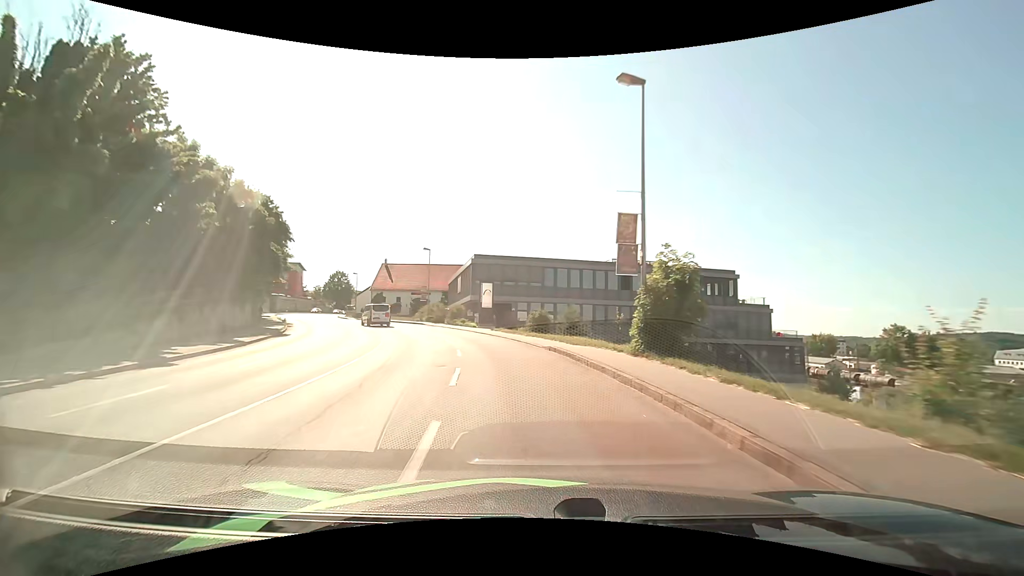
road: tertiary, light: Day
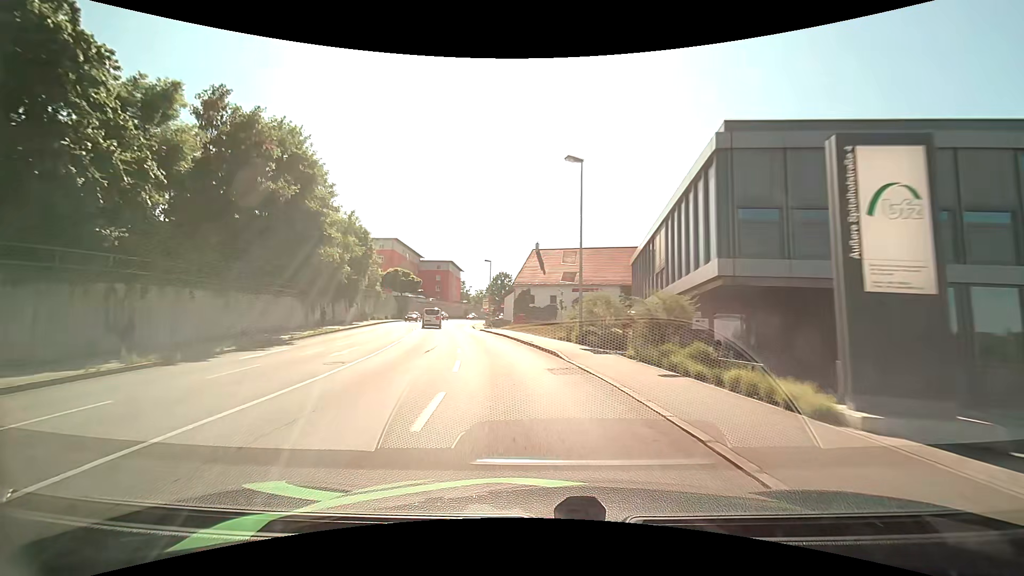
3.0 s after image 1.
(-5.9, +33.4) m; -21°
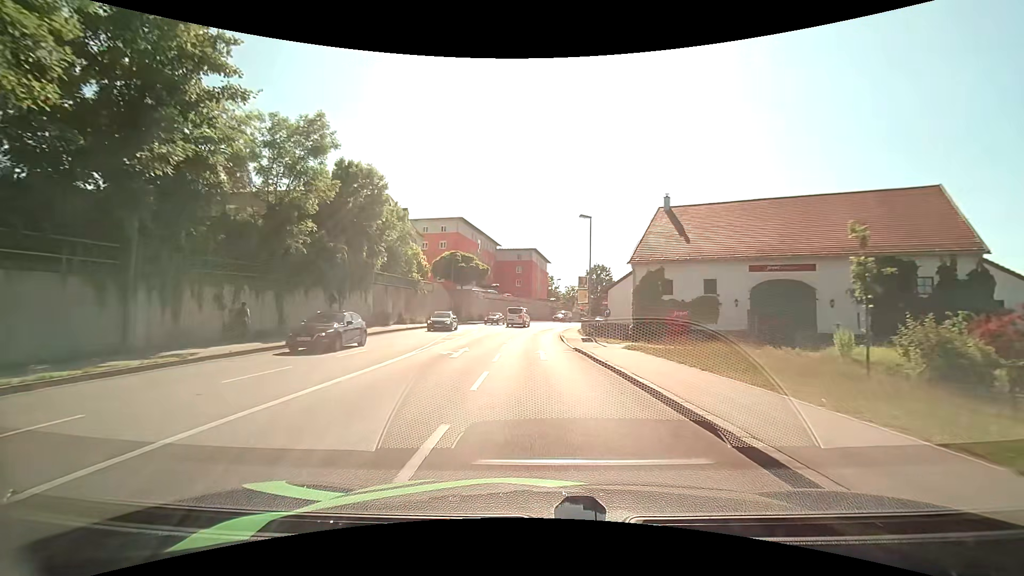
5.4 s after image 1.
(-2.9, +26.6) m; -11°
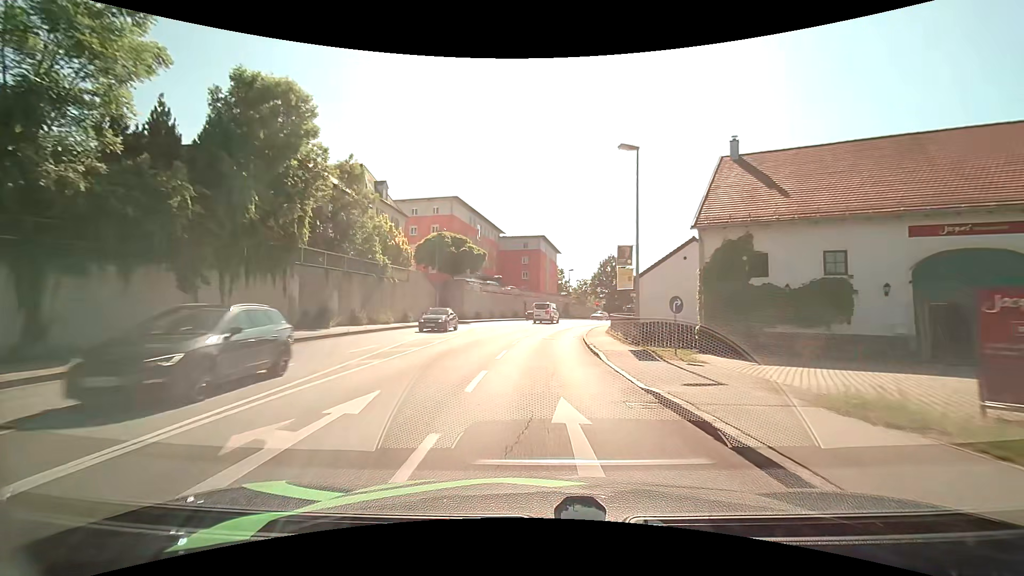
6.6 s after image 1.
(0.0, +12.8) m; 0°
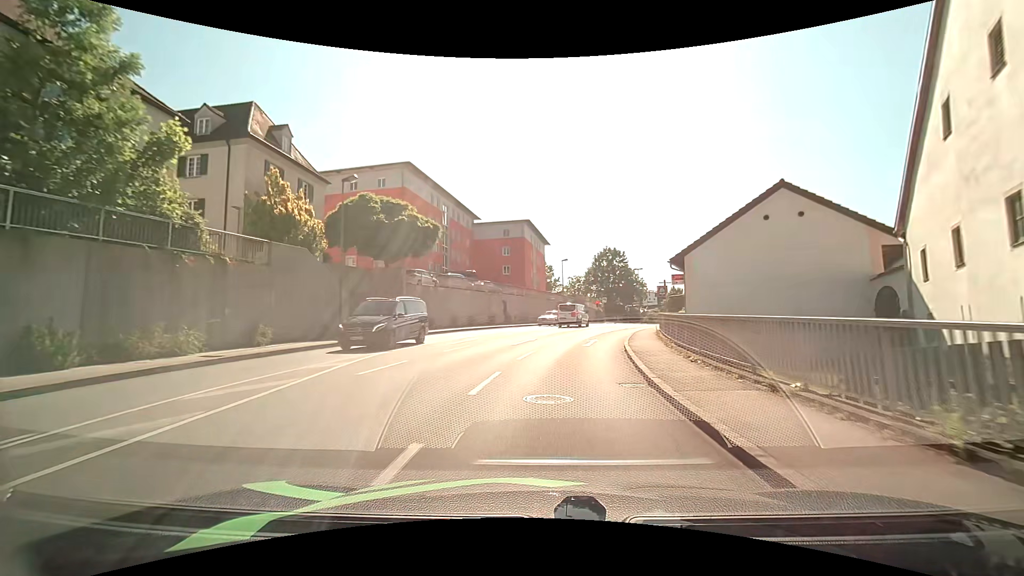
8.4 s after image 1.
(+0.1, +18.3) m; +1°
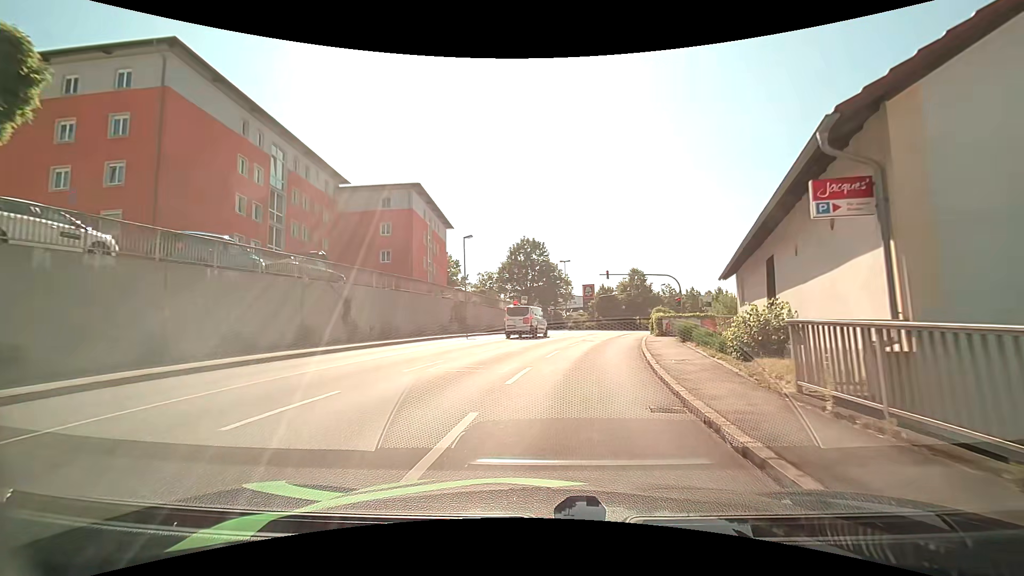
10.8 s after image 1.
(+1.6, +21.9) m; +9°
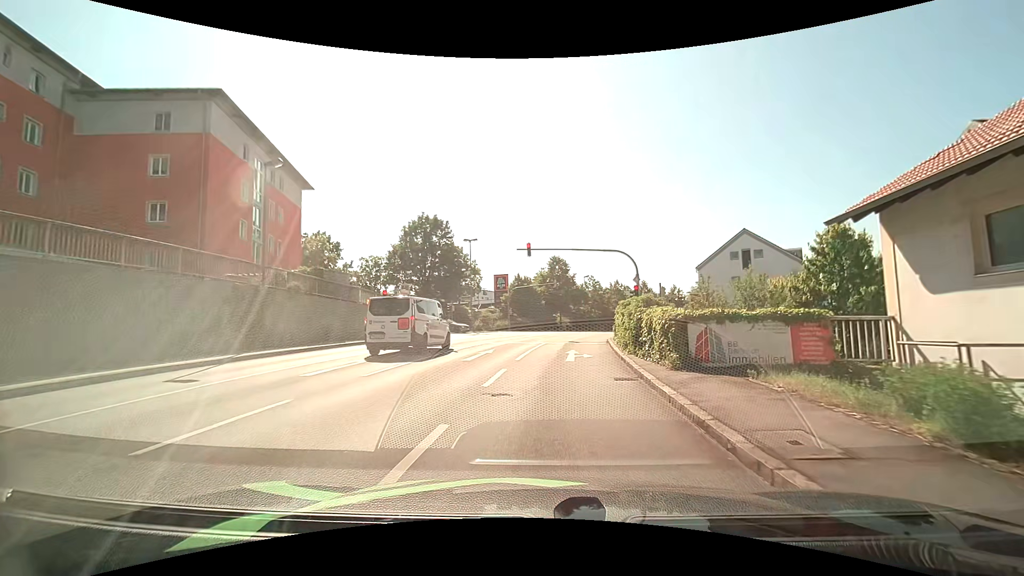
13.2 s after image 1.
(+1.7, +18.2) m; +10°
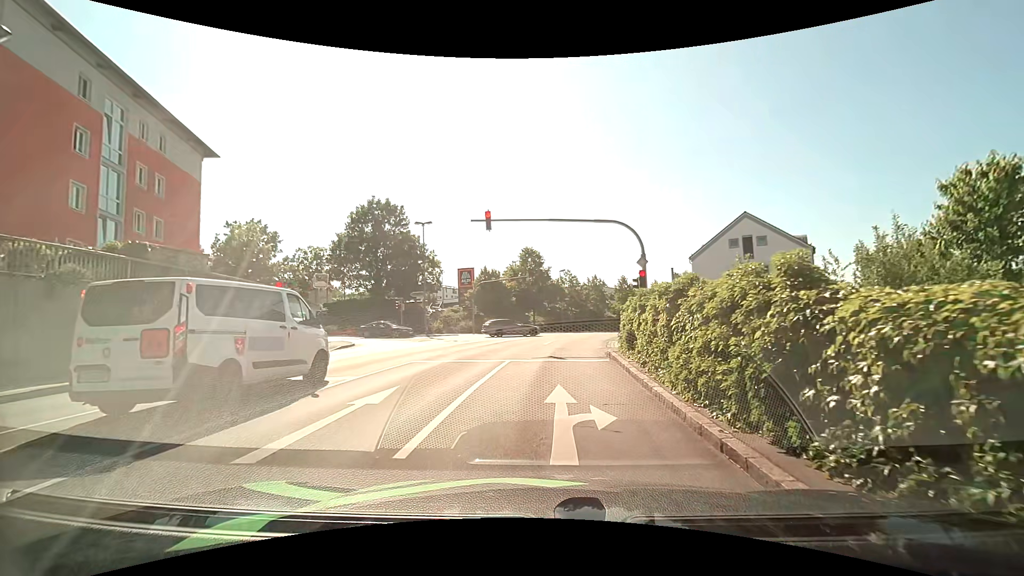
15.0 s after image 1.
(+0.4, +9.6) m; +3°
(0, +10) (+1, +20) (+2, +30) (+4, +40) (+7, +49) (+11, +59) (+15, +68) (+19, +77) (+24, +85) (+30, +93) m
